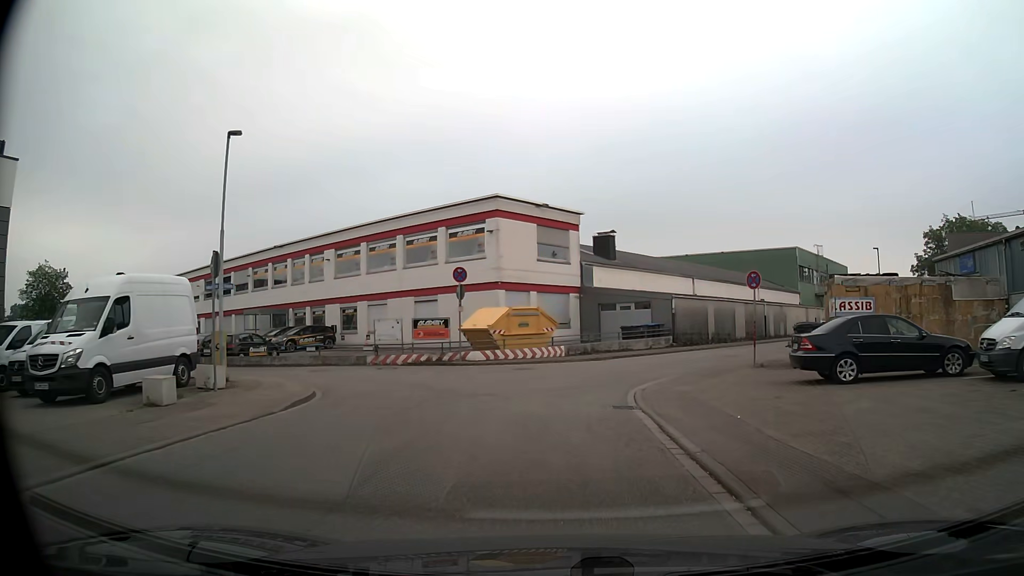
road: unclassified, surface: asphalt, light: Day
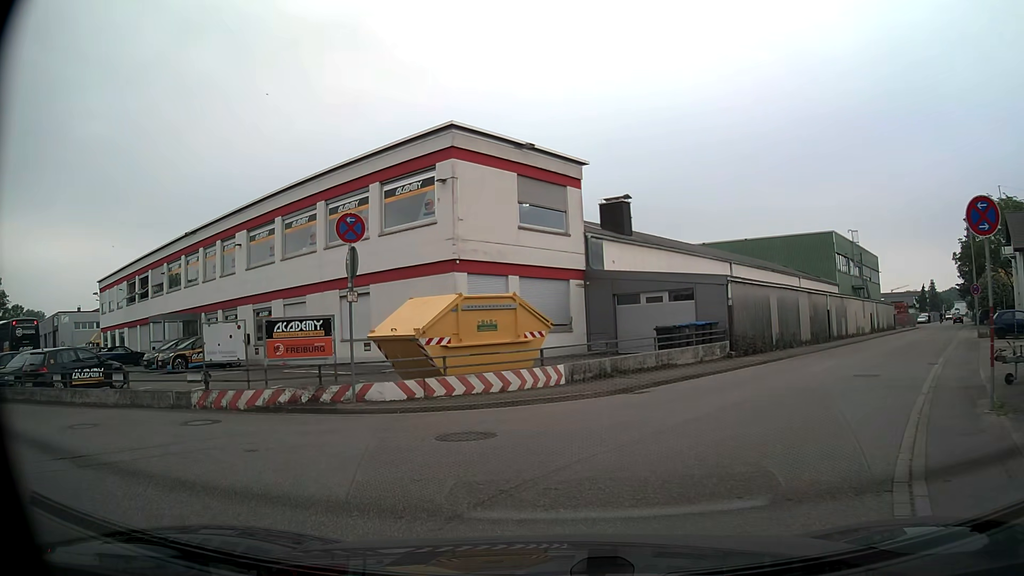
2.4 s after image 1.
(+0.1, +12.3) m; +1°
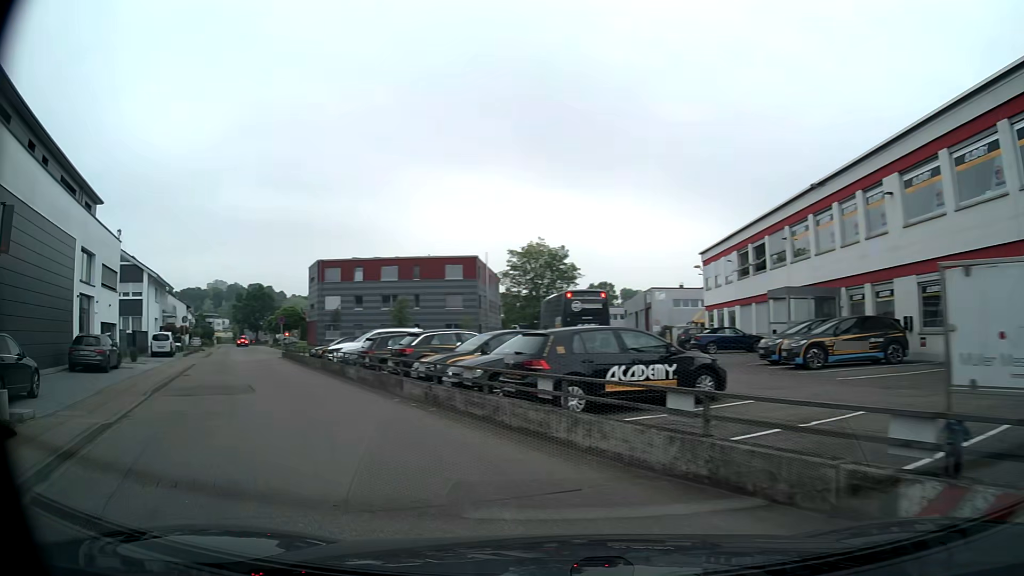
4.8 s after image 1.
(-4.5, +8.5) m; -57°
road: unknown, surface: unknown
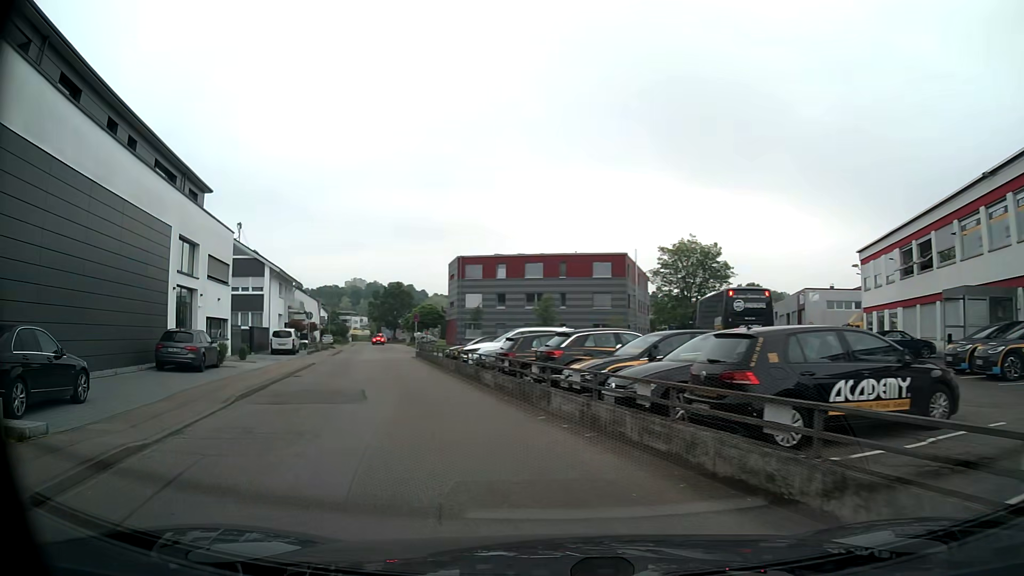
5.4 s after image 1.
(-0.3, +3.2) m; -12°
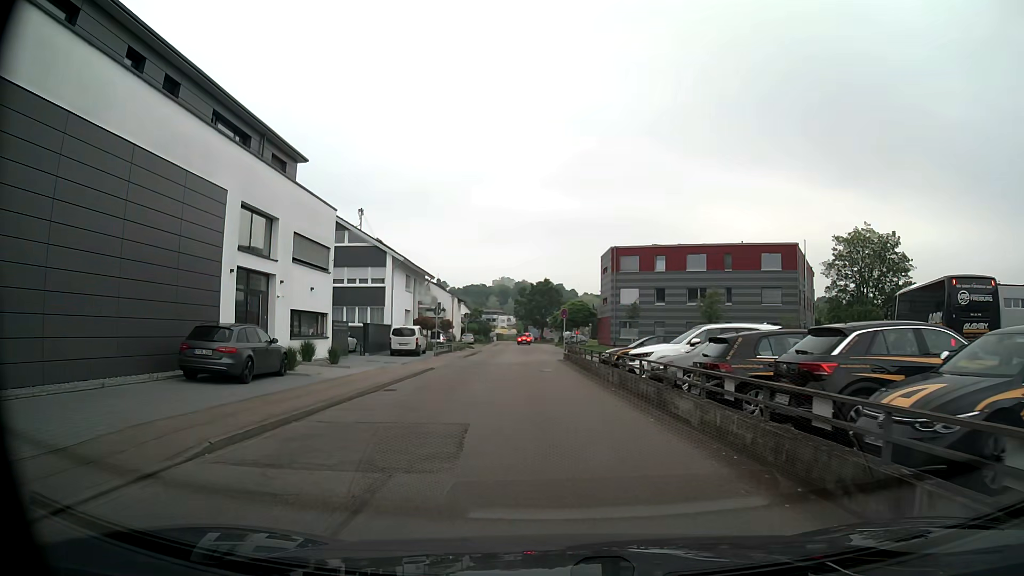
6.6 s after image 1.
(-0.9, +7.5) m; -11°
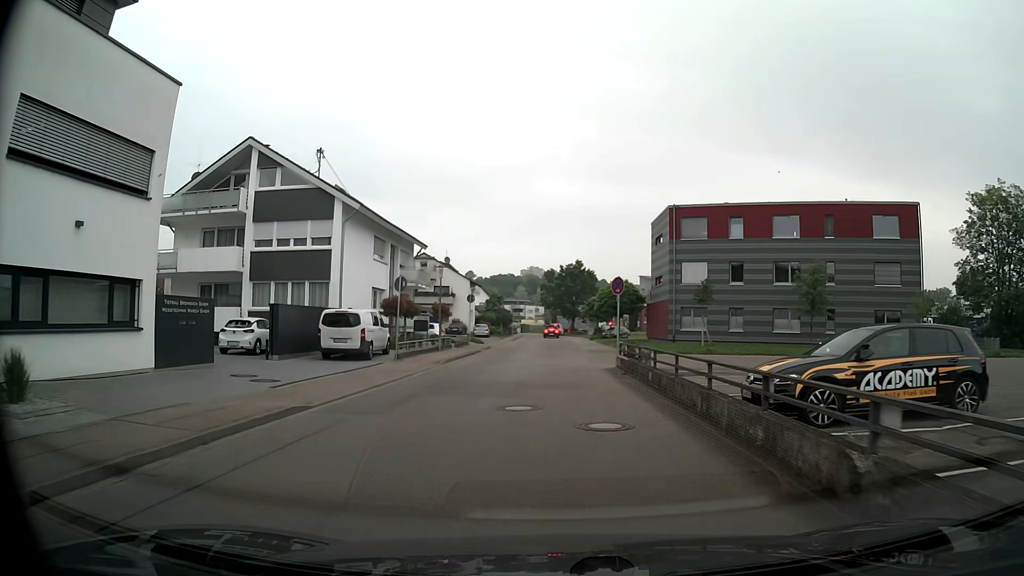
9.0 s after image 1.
(-0.4, +17.6) m; -2°
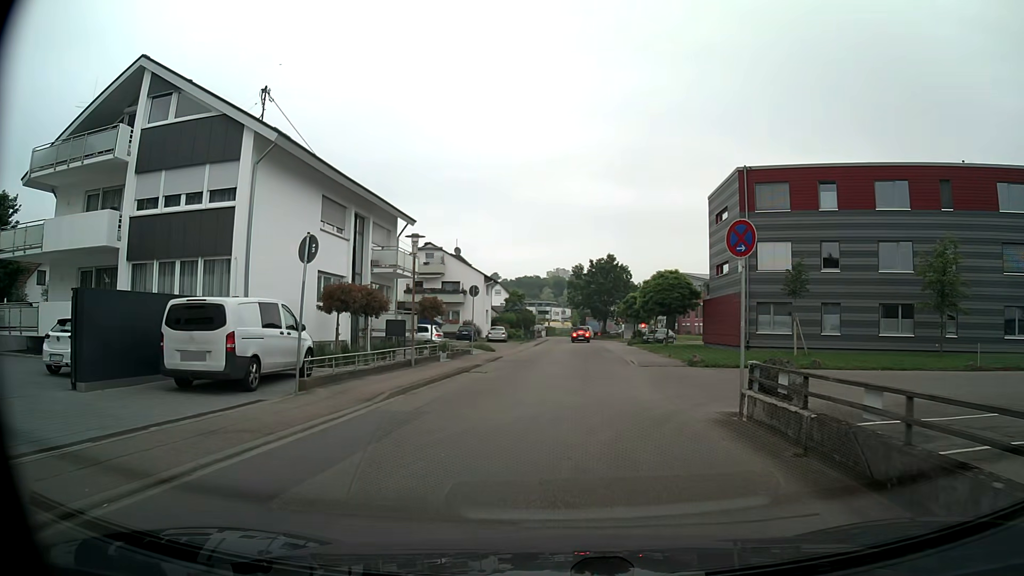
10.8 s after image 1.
(-0.4, +12.0) m; -2°
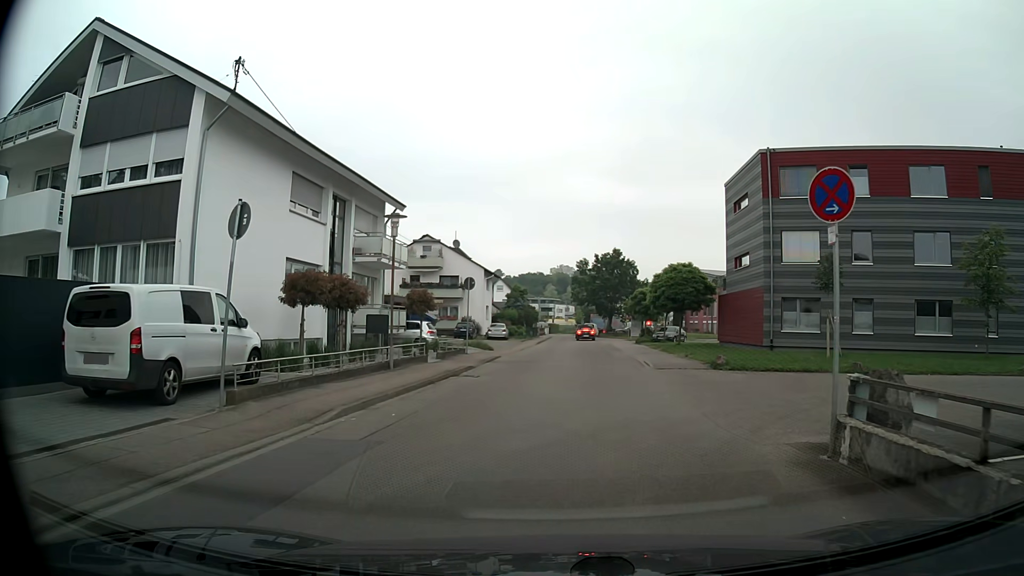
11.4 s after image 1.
(0.0, +3.3) m; -1°
